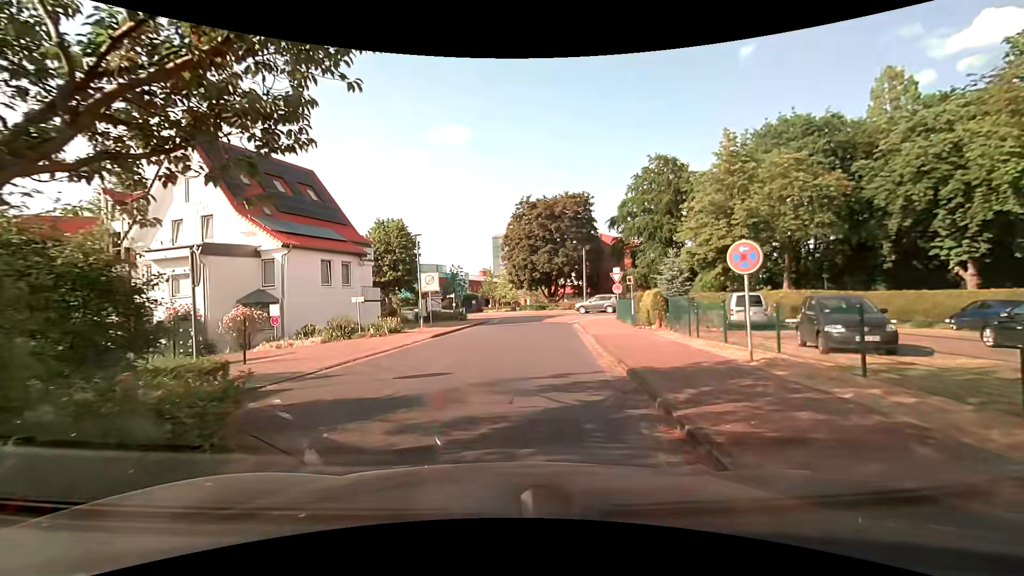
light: Day
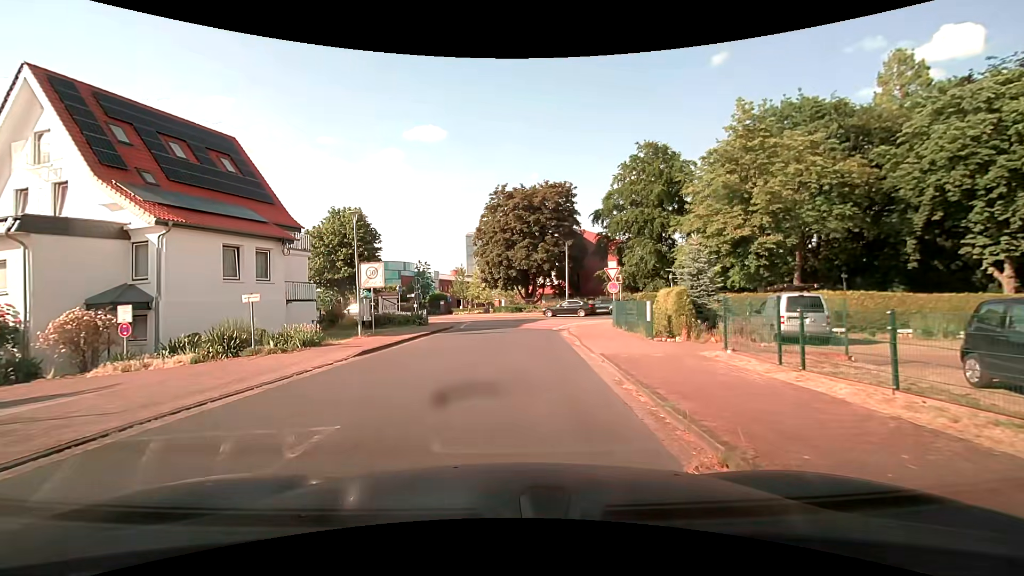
(+0.1, +6.8) m; +2°
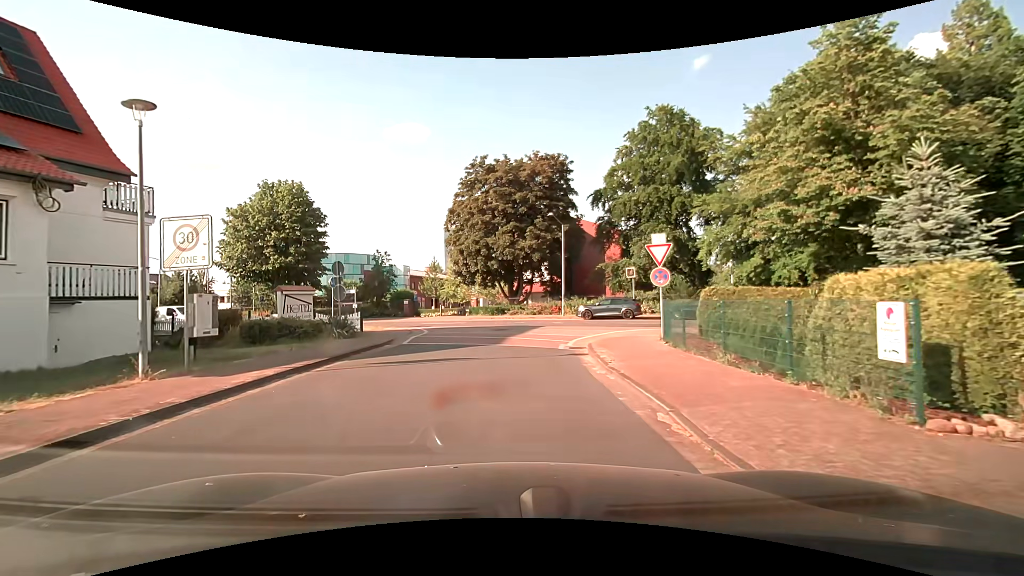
(+0.1, +11.3) m; +2°
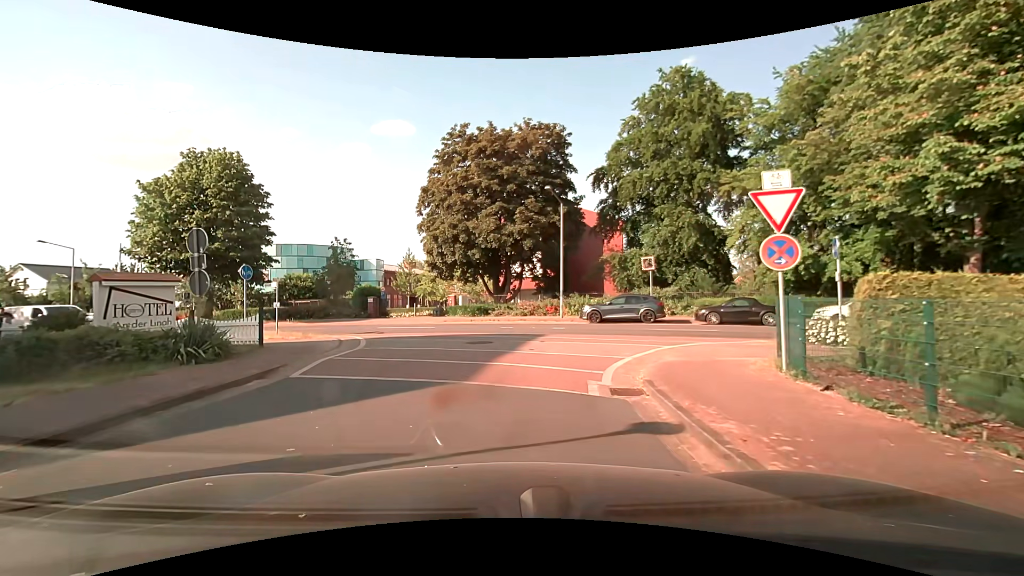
(+0.1, +7.7) m; +3°
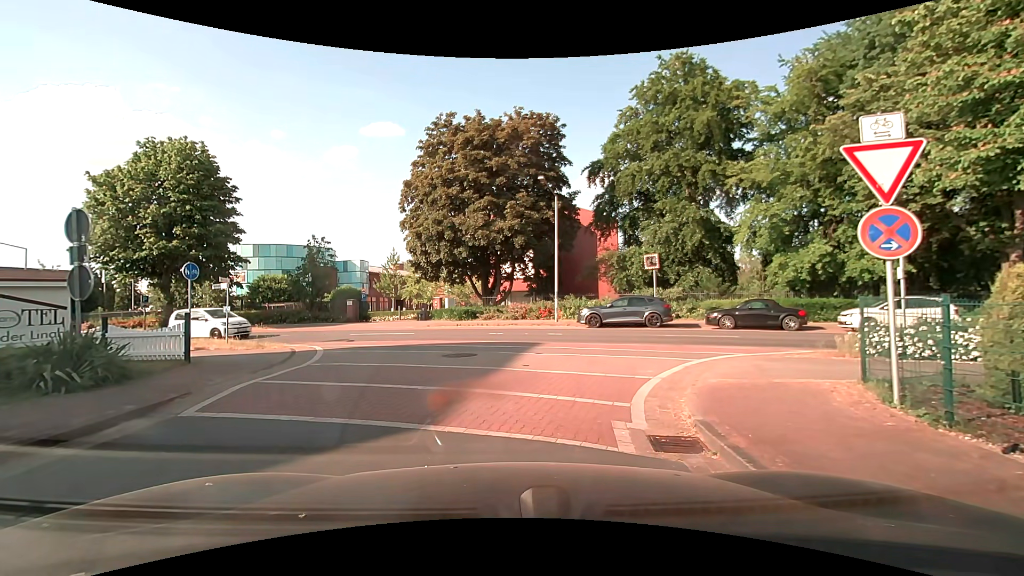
(0.0, +2.6) m; -2°
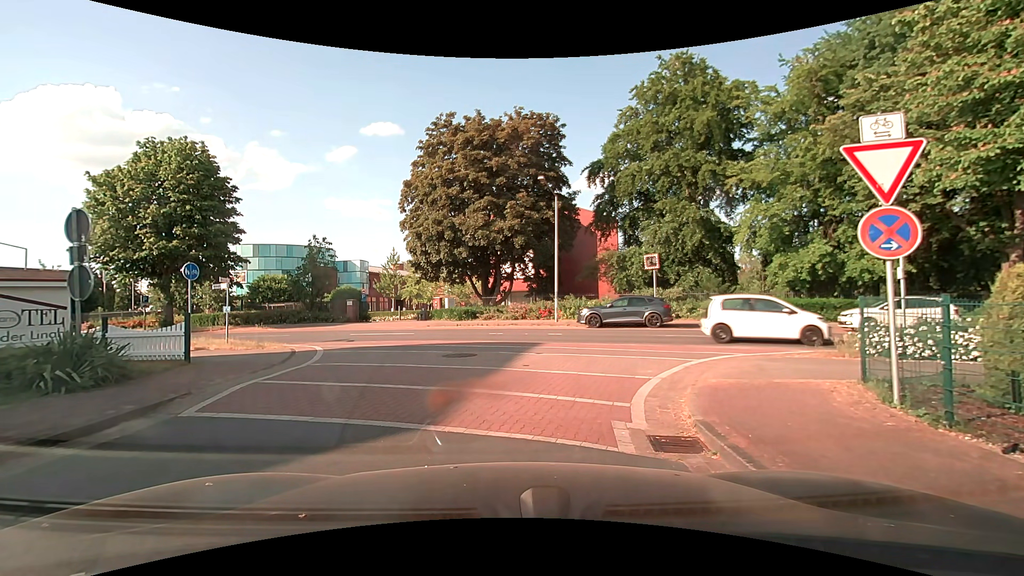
(0.0, 0.0) m; 0°
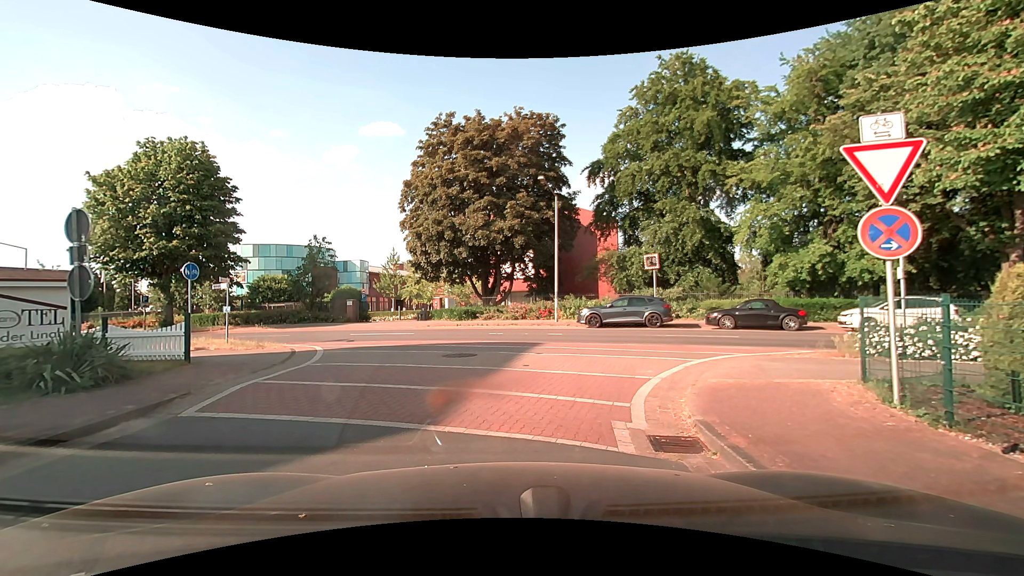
(0.0, 0.0) m; 0°
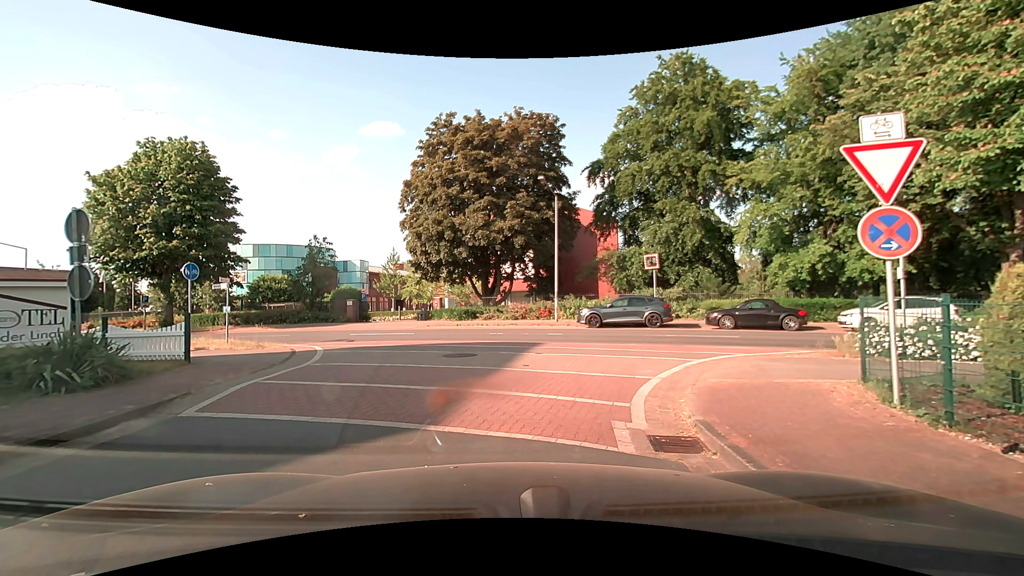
(0.0, 0.0) m; 0°
